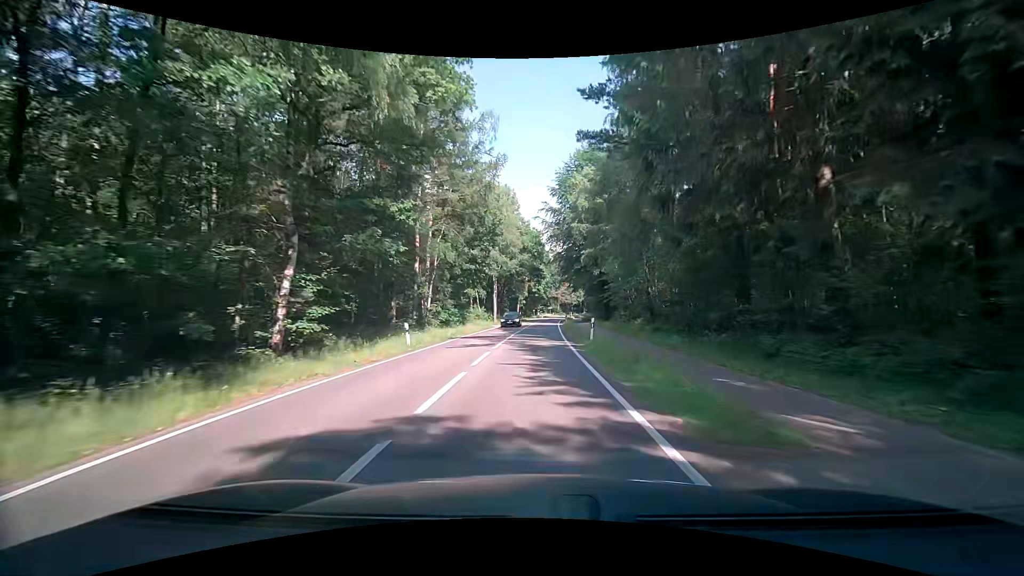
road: secondary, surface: asphalt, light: Day
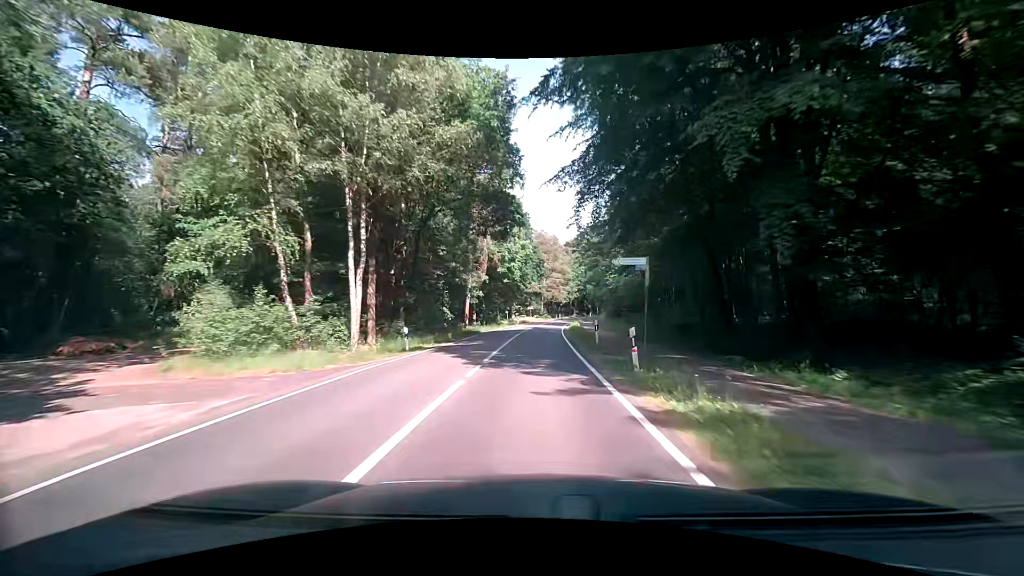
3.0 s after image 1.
(+1.0, +50.9) m; +3°
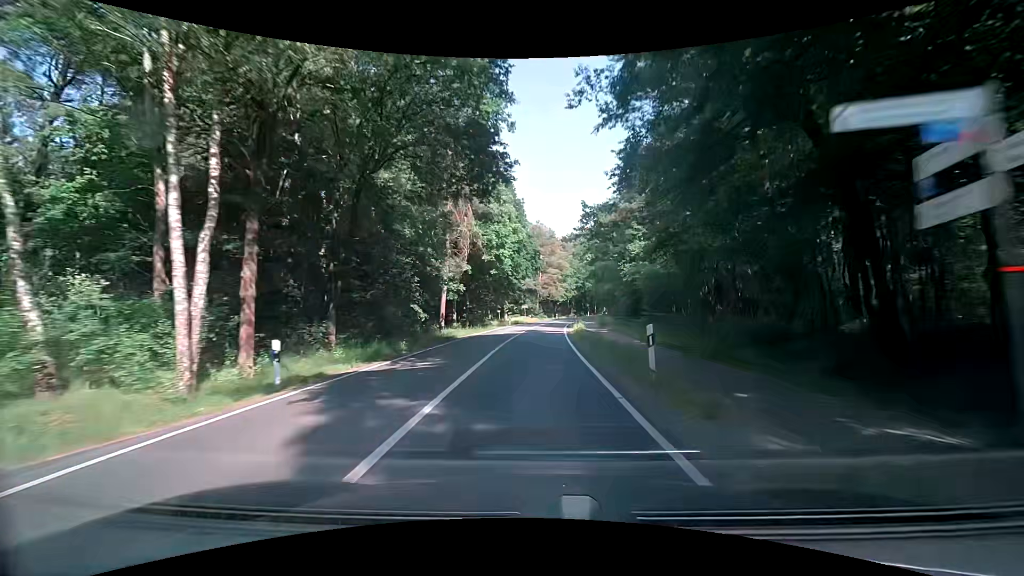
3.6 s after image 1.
(-0.1, +10.2) m; 0°
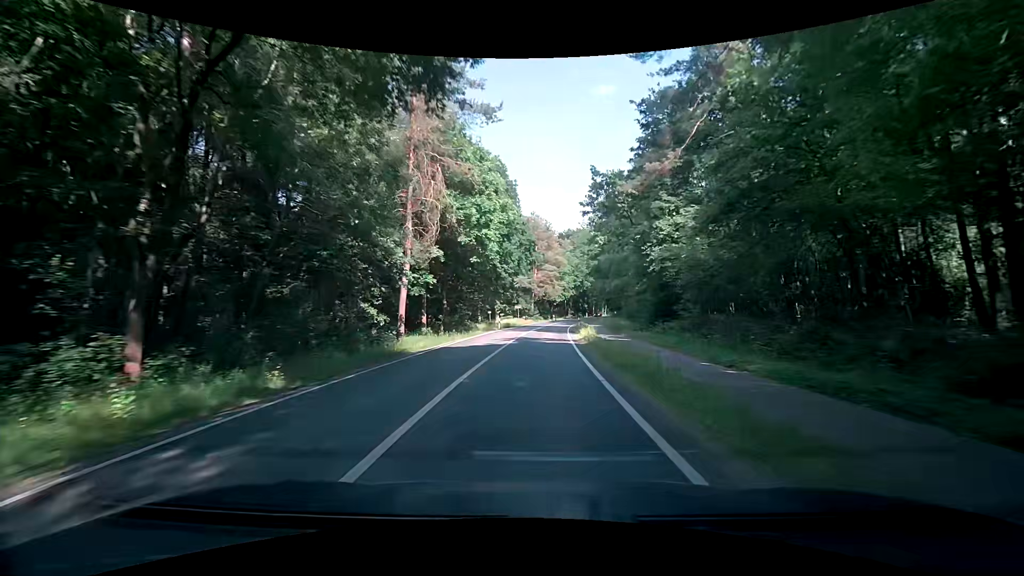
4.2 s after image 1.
(+0.1, +10.3) m; +1°
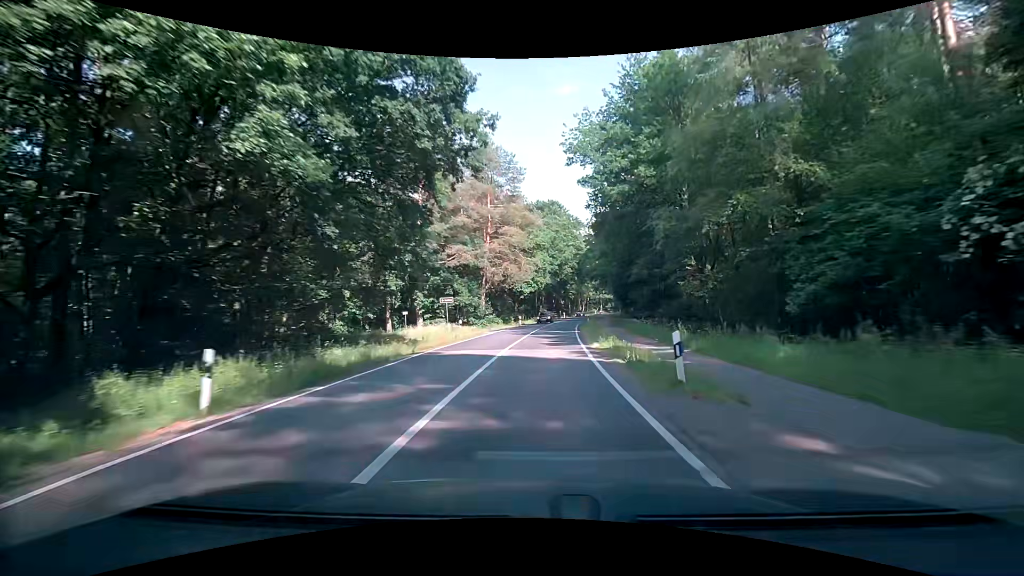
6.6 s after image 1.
(+1.3, +41.5) m; +3°
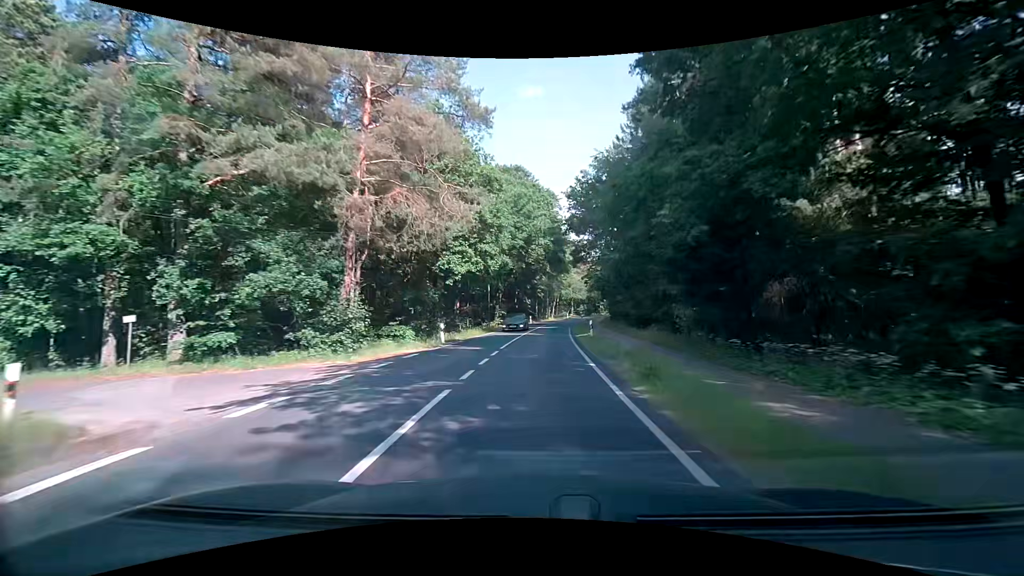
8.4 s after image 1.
(+1.6, +31.5) m; +5°
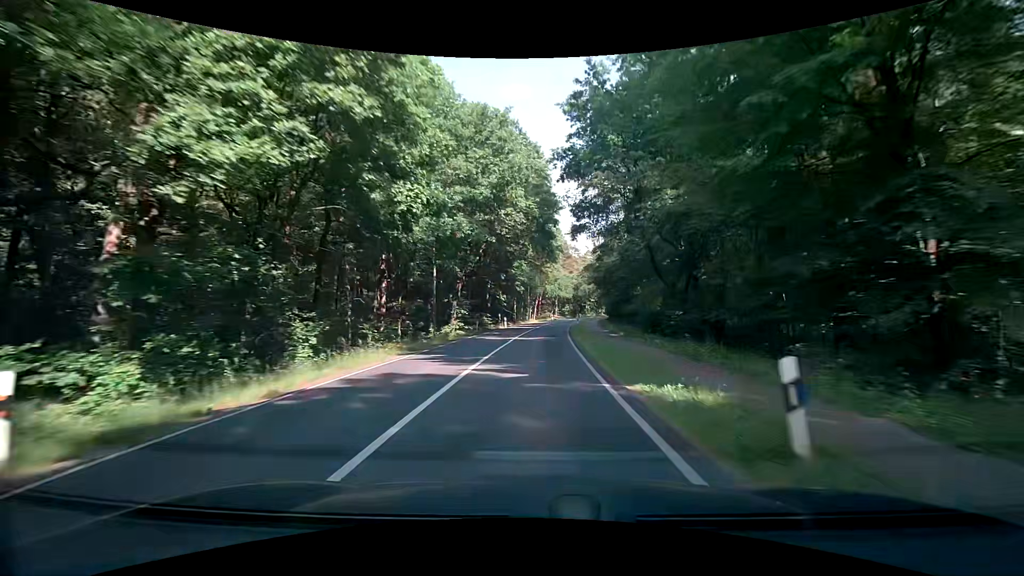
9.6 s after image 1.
(+0.4, +21.2) m; +2°
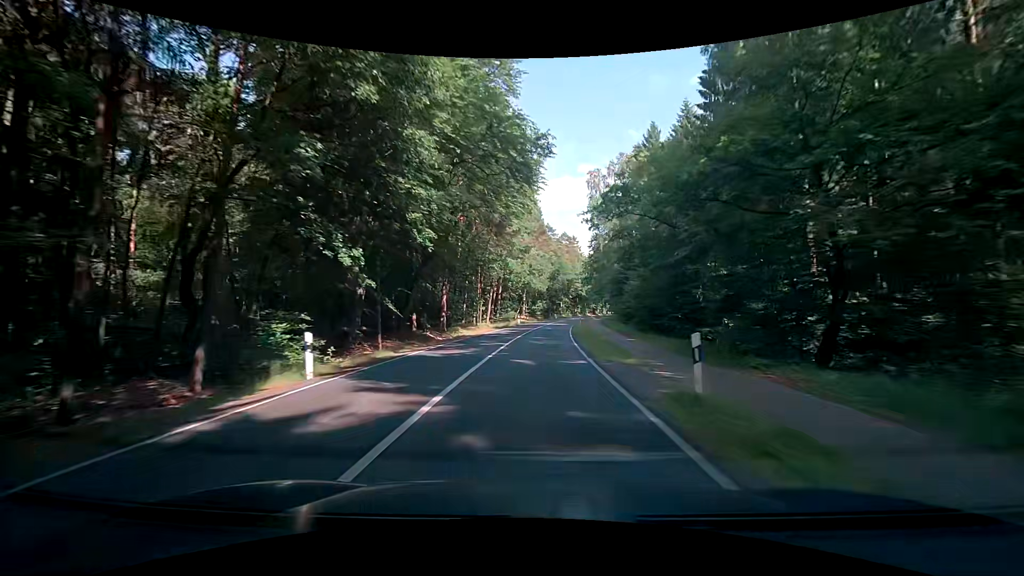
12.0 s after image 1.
(+1.5, +42.9) m; +4°
(0, +10) (0, +20) (+1, +30) (+1, +40) (+2, +50) (+3, +60) (+4, +70) (+5, +80) (+7, +90) (+8, +100) m
